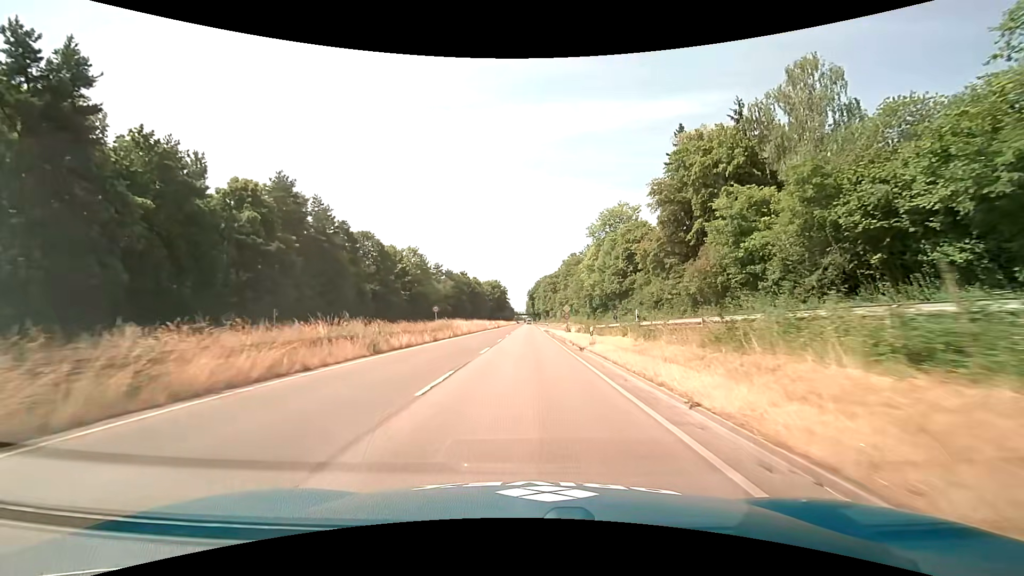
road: trunk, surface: asphalt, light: Day
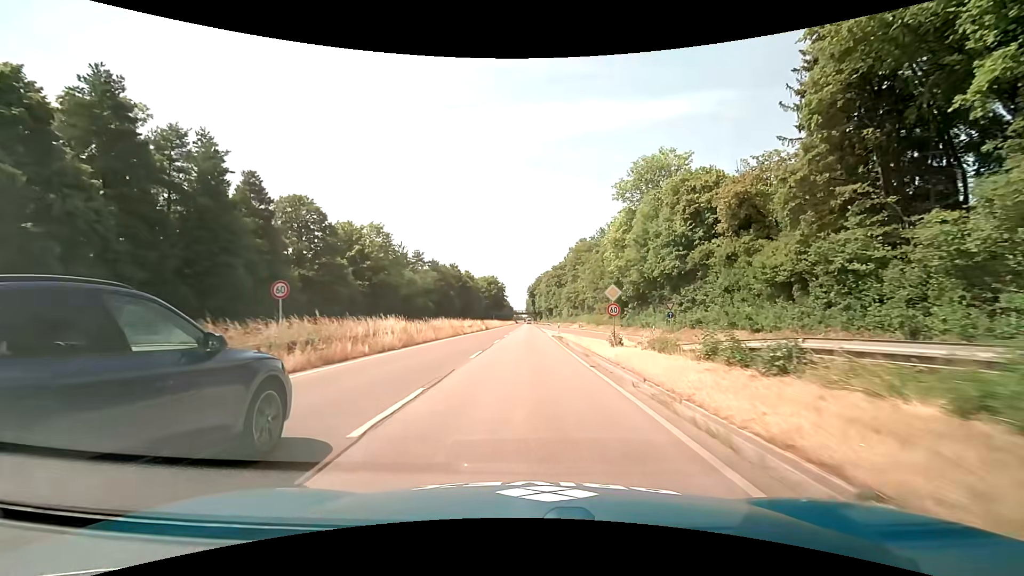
(-0.1, +27.5) m; 0°
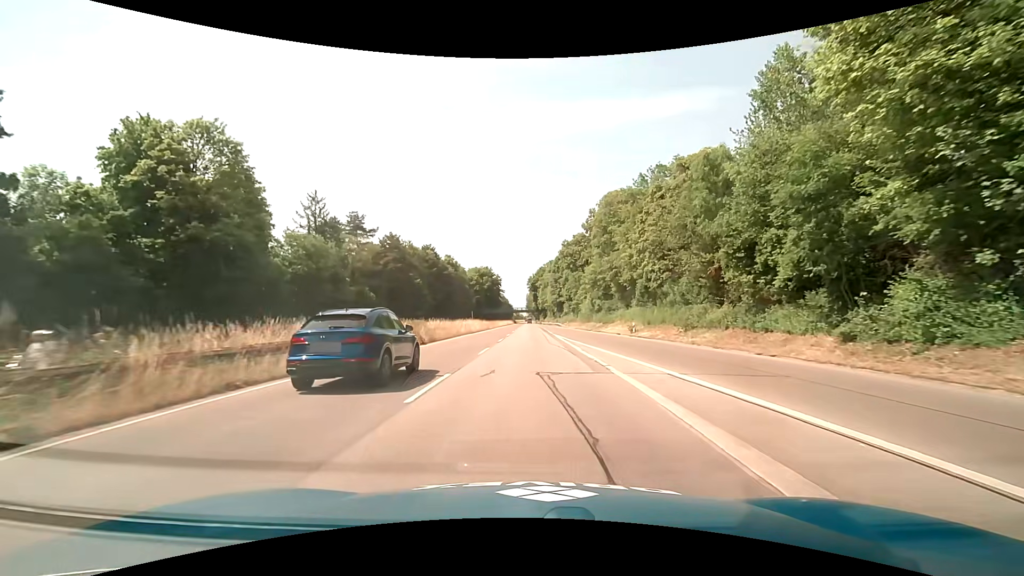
(0.0, +45.8) m; 0°
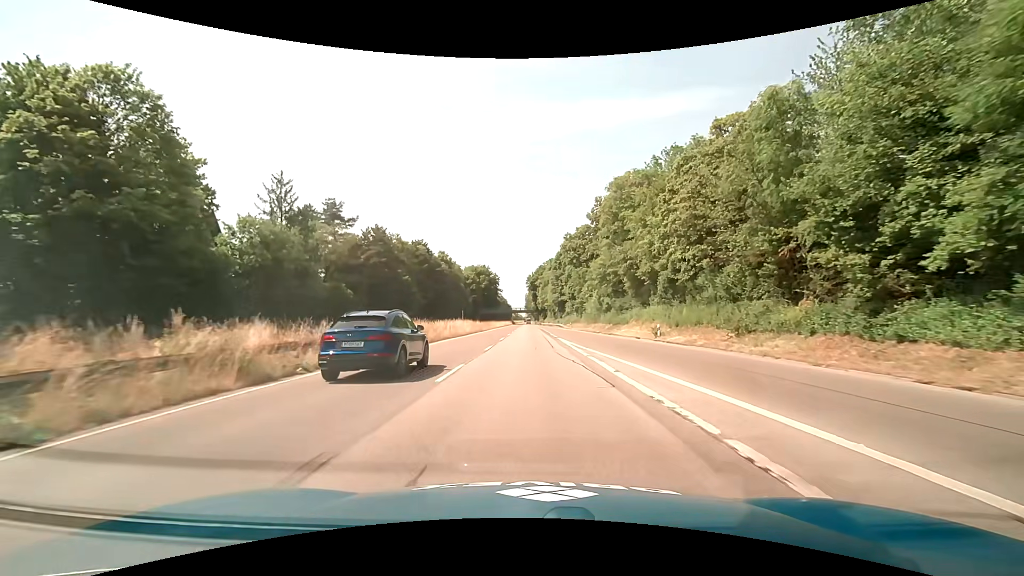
(0.0, +9.2) m; 0°
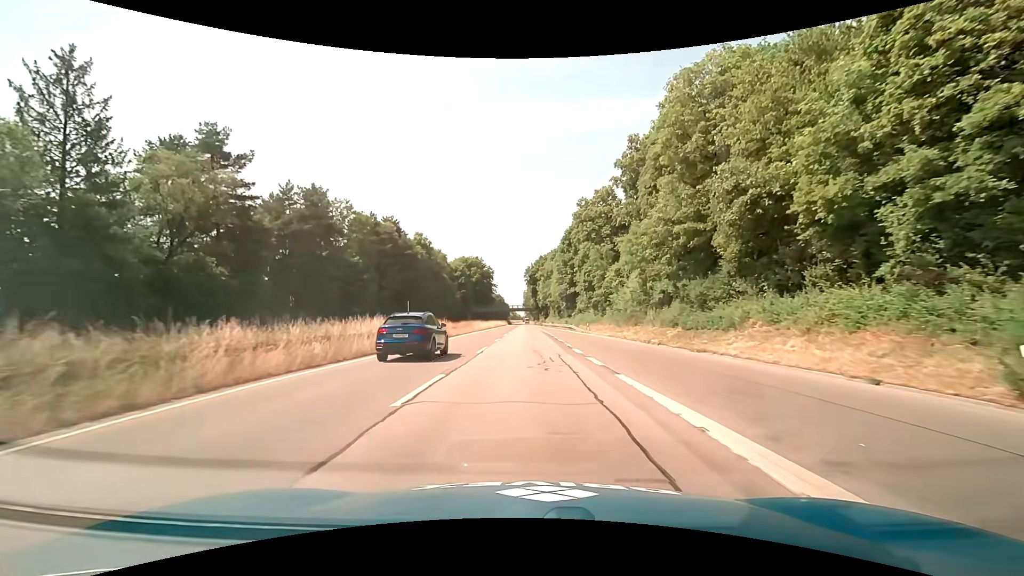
(+0.1, +27.5) m; +1°
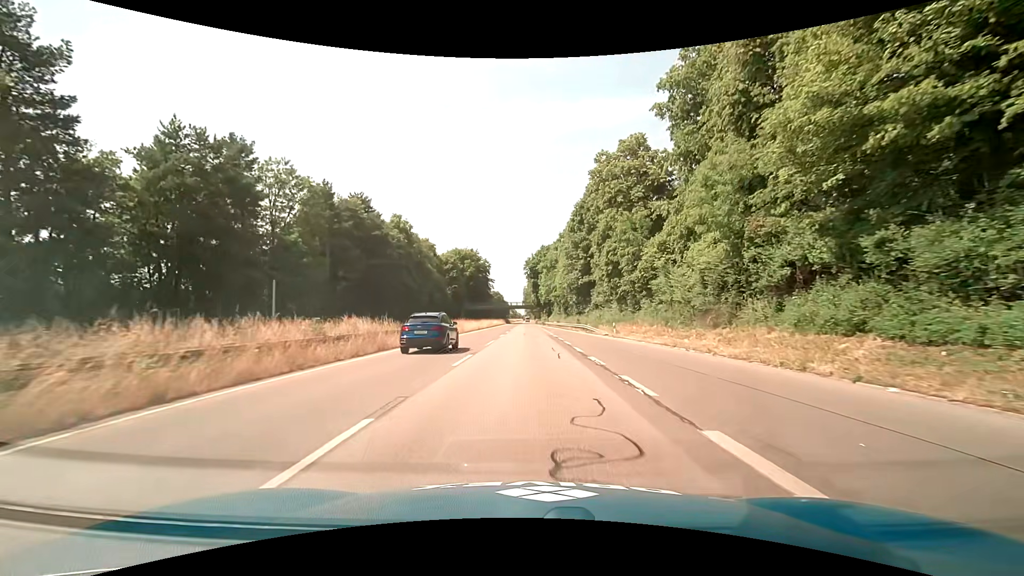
(0.0, +18.3) m; 0°
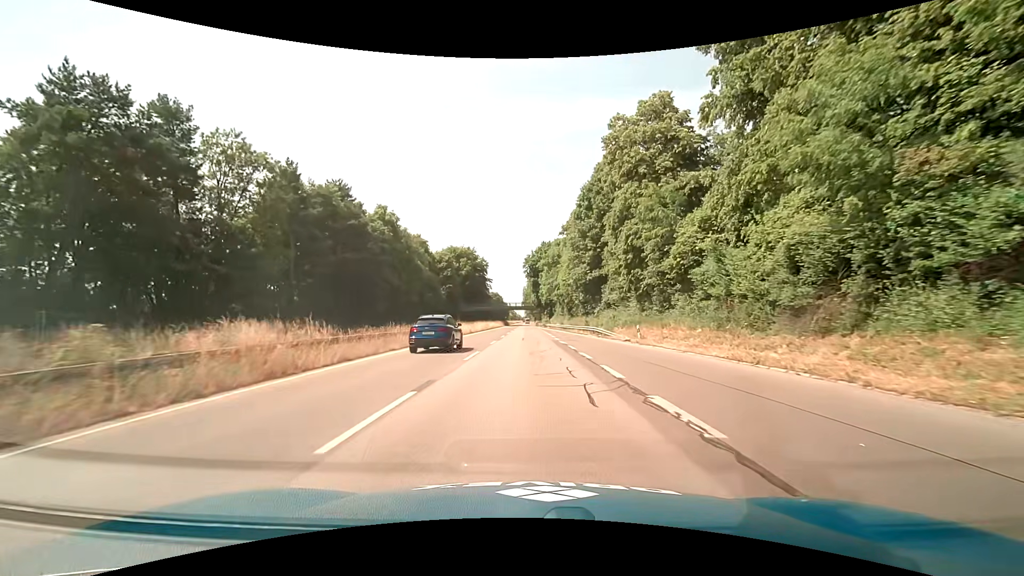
(0.0, +9.2) m; 0°
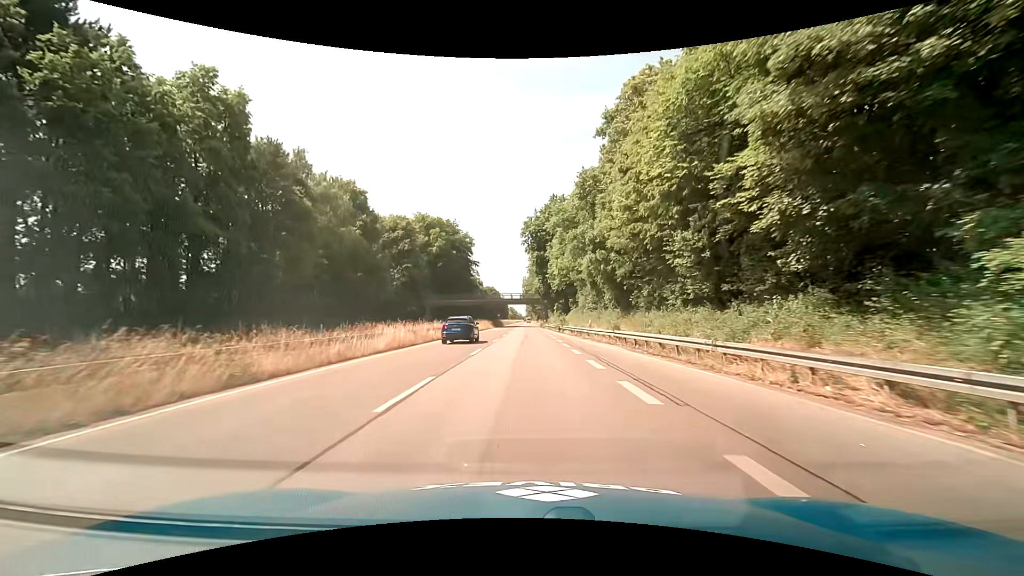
(-0.1, +45.9) m; 0°
(0, +10) (0, +20) (0, +30) (0, +40) (0, +50) (0, +60) (0, +70) (0, +80) (0, +90) (0, +100) m
